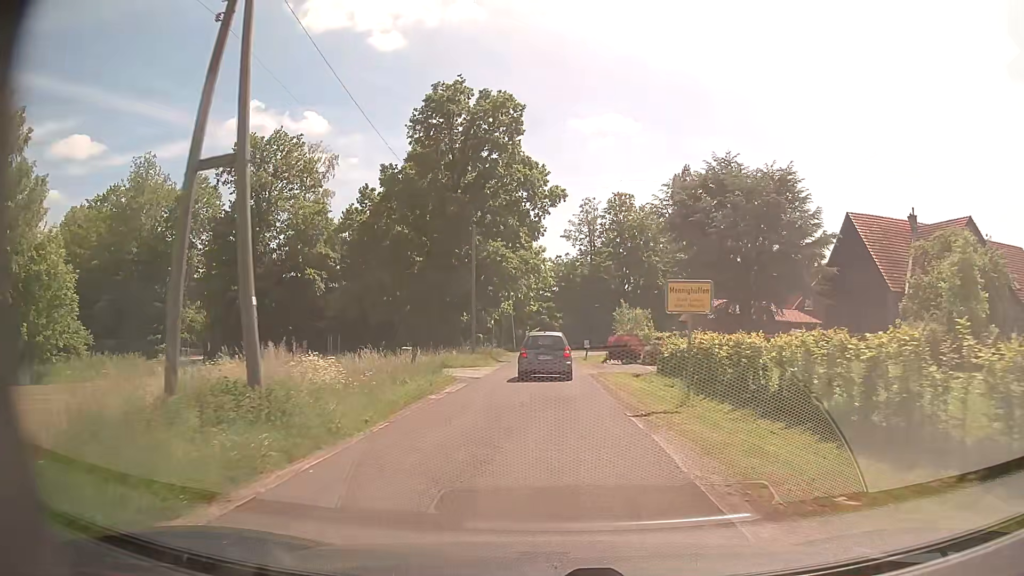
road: unclassified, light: Day
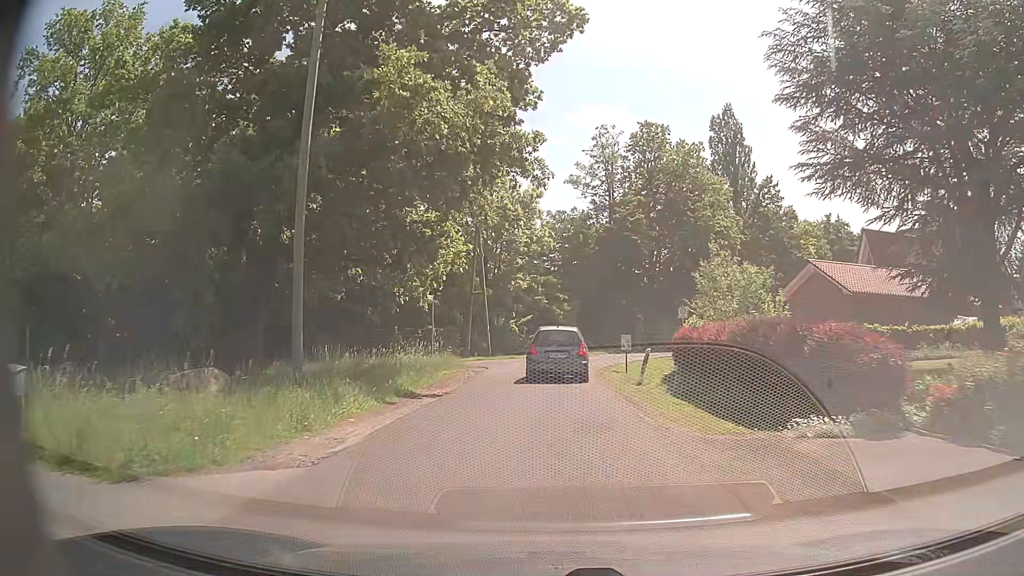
(-0.1, +28.4) m; 0°
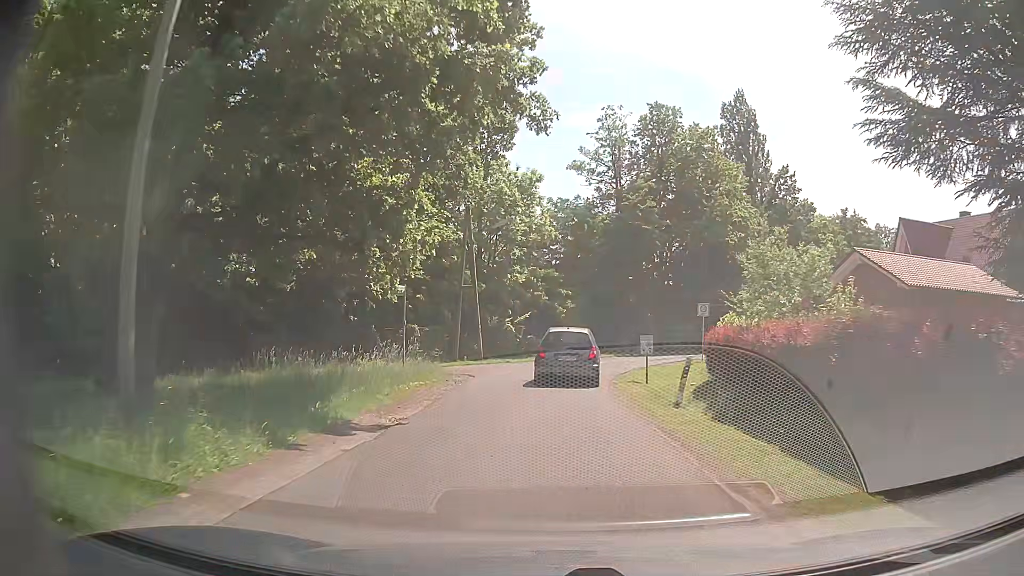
(0.0, +5.4) m; 0°
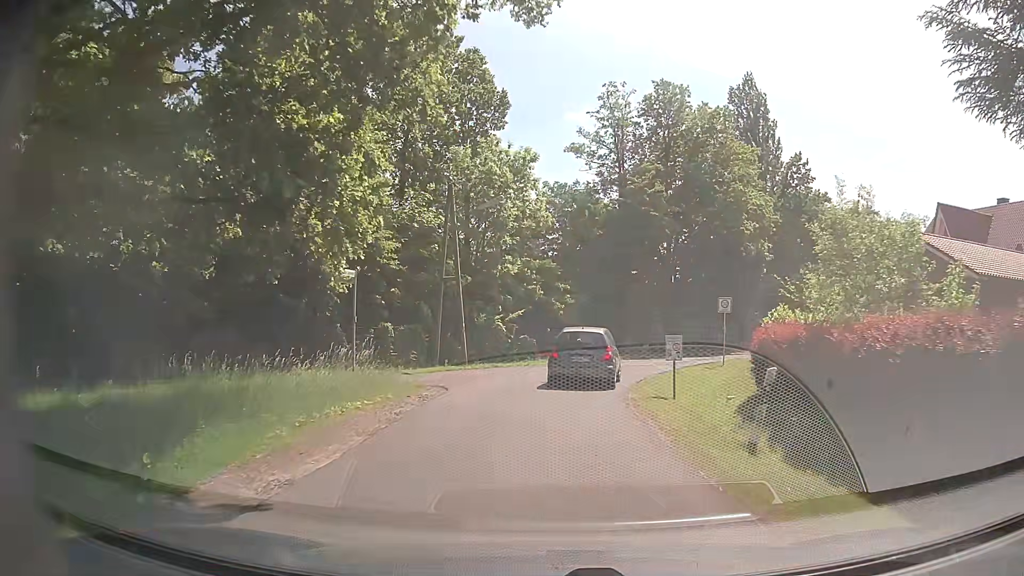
(0.0, +5.2) m; 0°
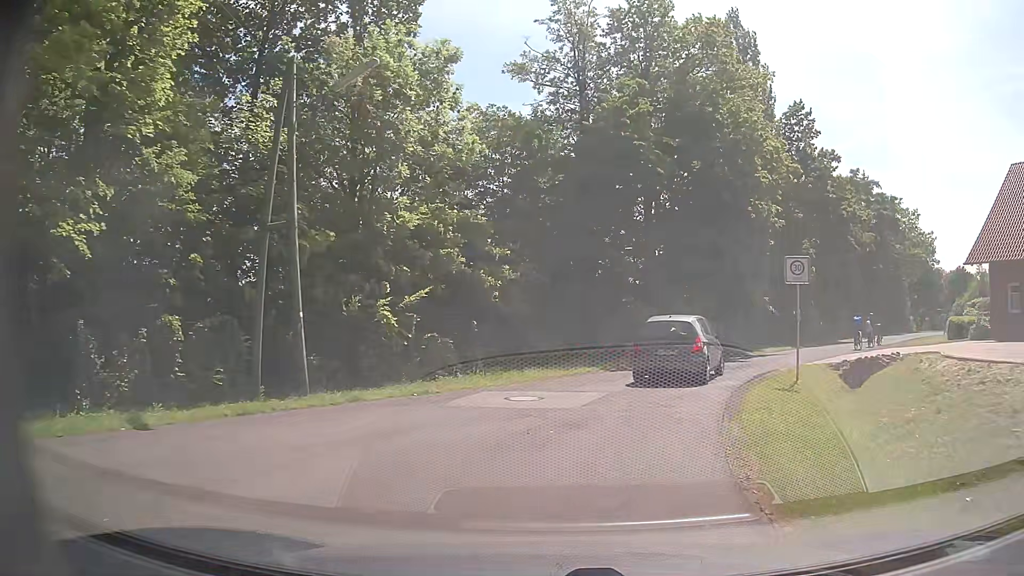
(+0.5, +14.8) m; +4°
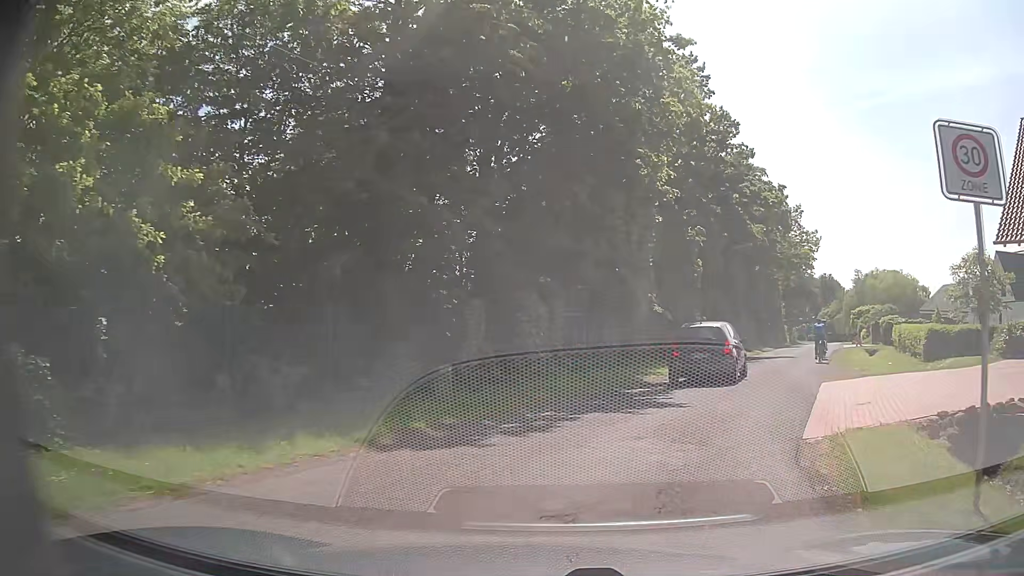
(+1.5, +12.4) m; +14°
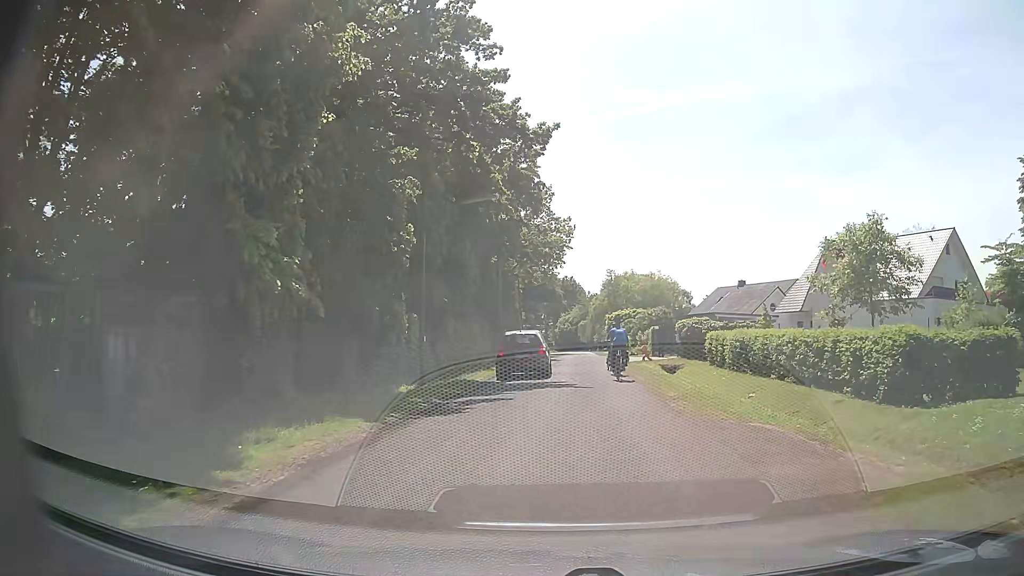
(+3.6, +14.9) m; +24°
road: residential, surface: asphalt
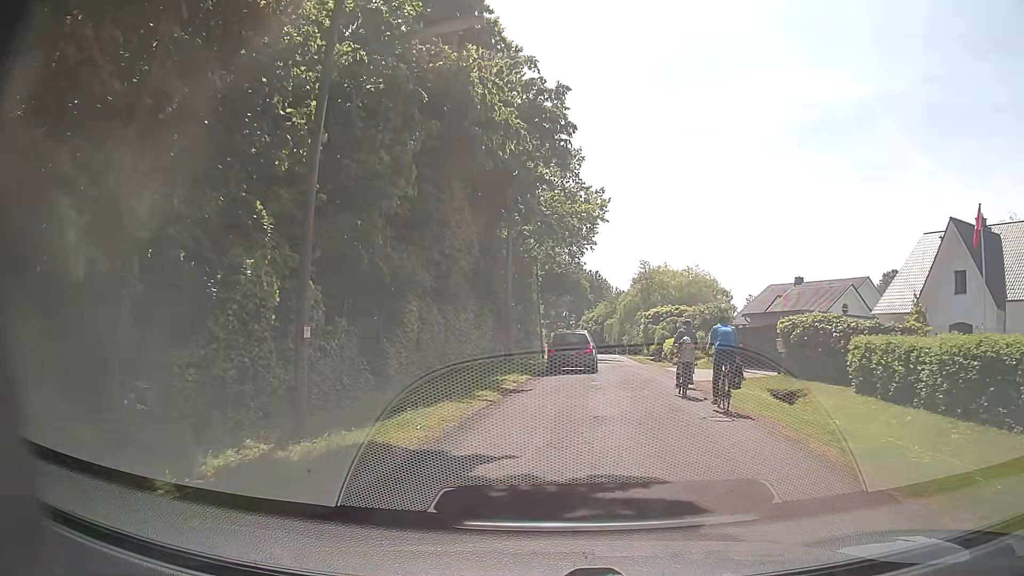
(-0.2, +13.9) m; -3°
(0, +10) (+1, +20) (+2, +30) (+3, +40) (+5, +50) (+6, +60) (+7, +70) (+8, +79) (+9, +89) (+9, +99) m
